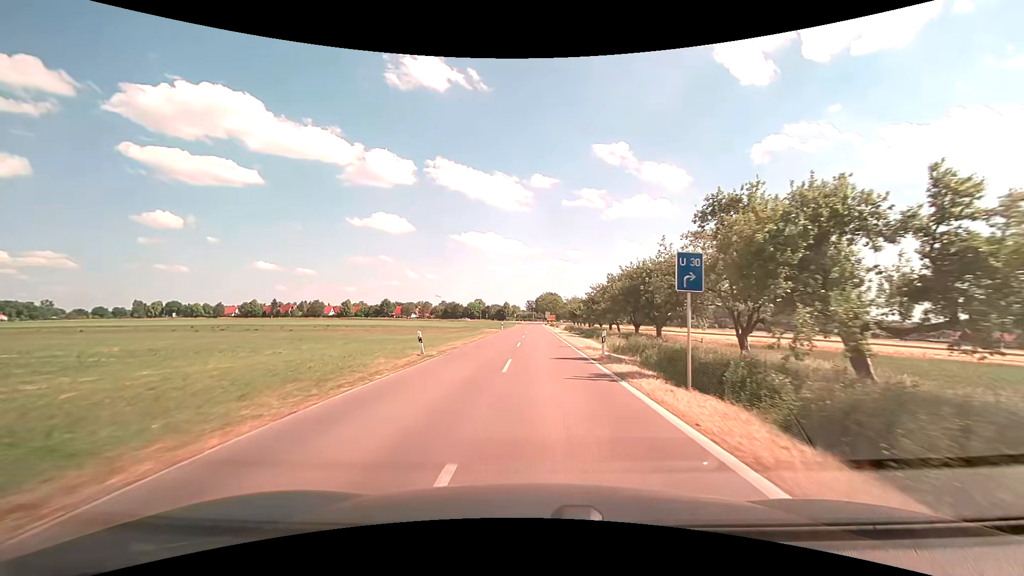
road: tertiary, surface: asphalt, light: Day
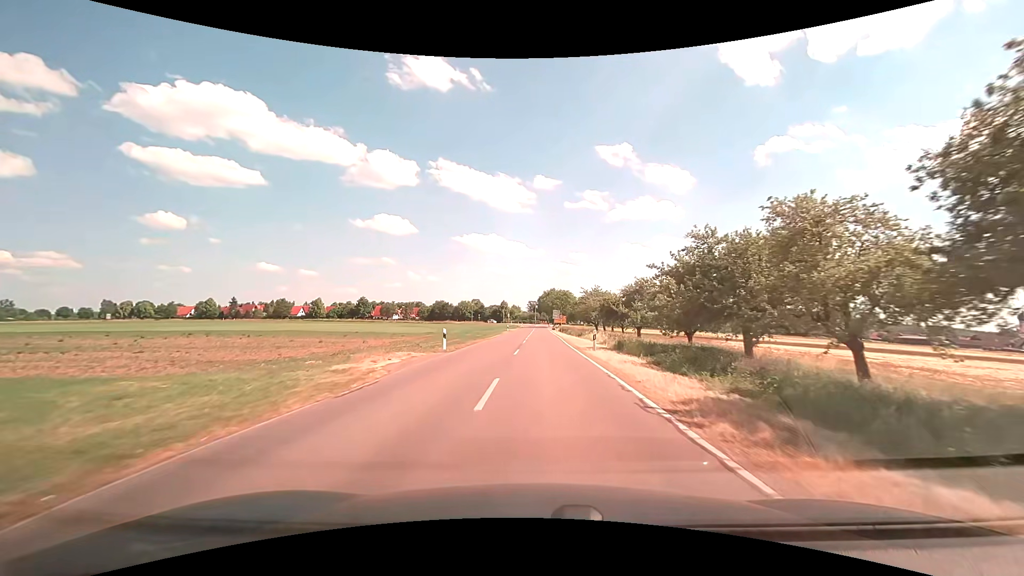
(0.0, +44.2) m; 0°
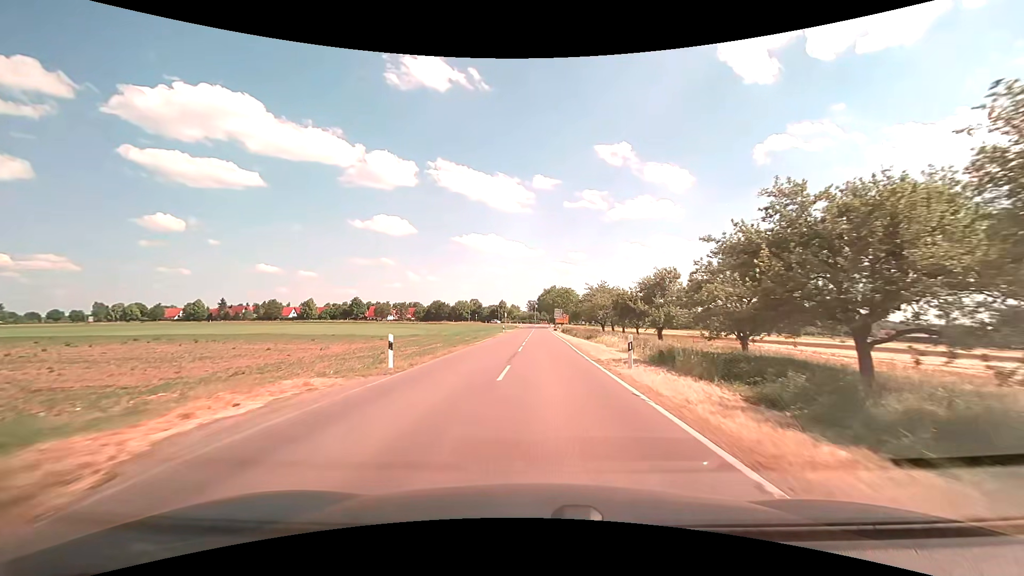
(0.0, +8.9) m; 0°
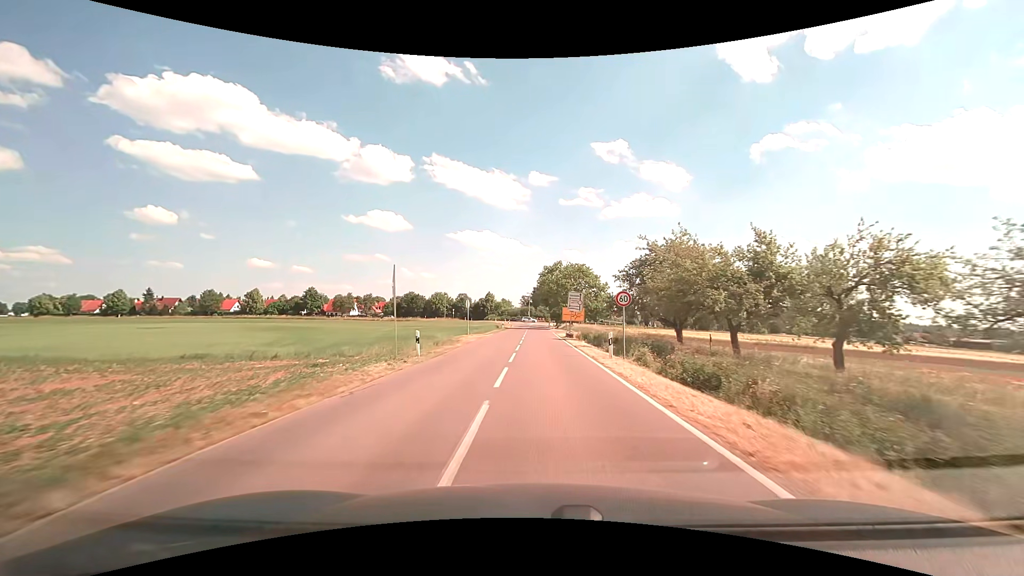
(+0.1, +43.8) m; +1°
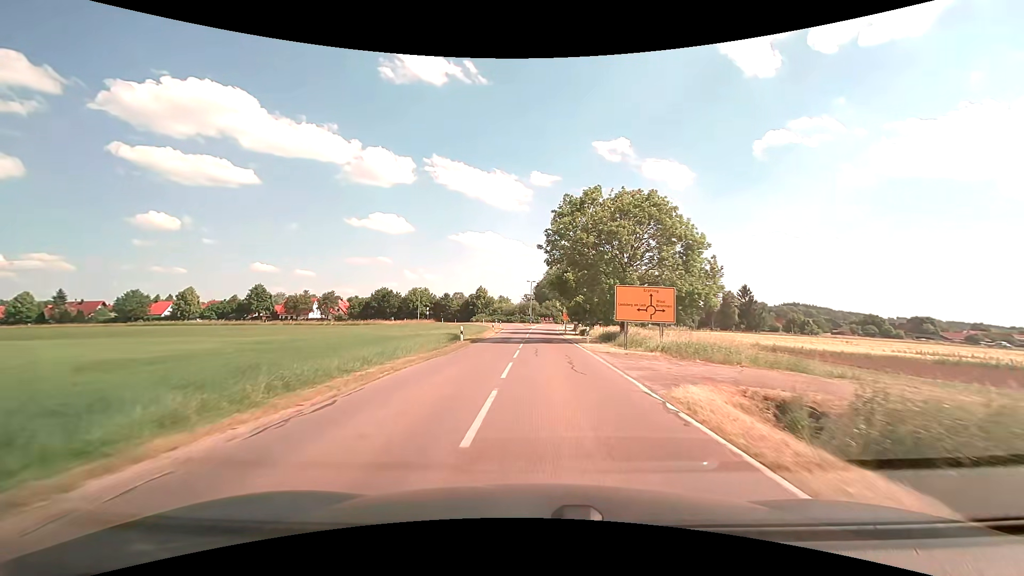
(-0.1, +40.8) m; 0°
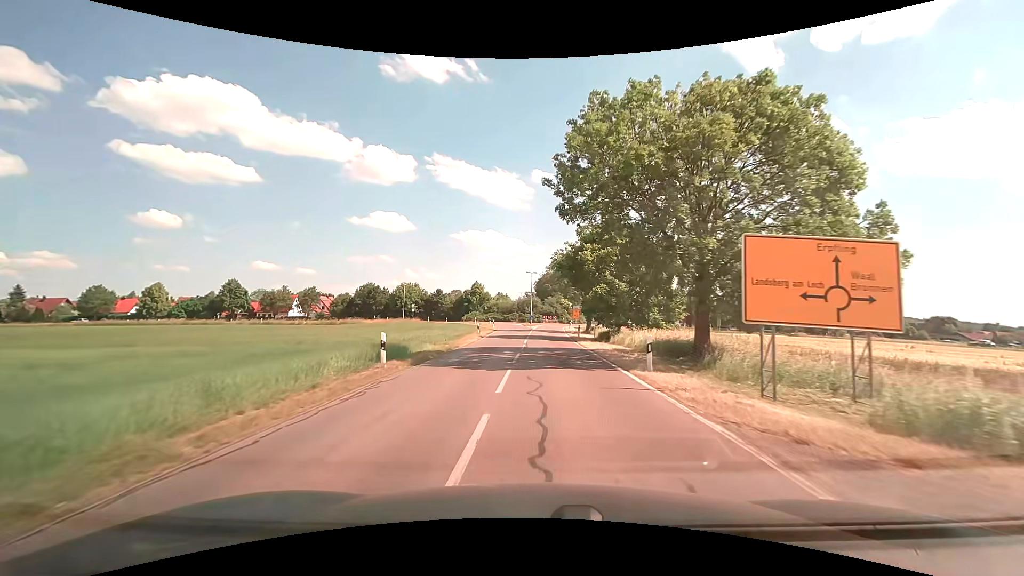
(0.0, +14.4) m; 0°
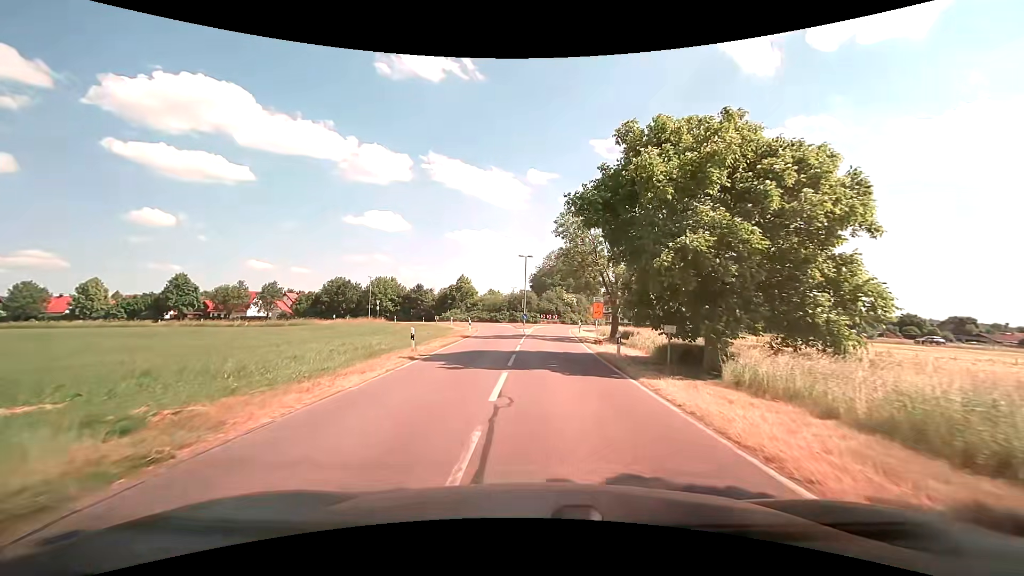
(+0.1, +18.9) m; +1°
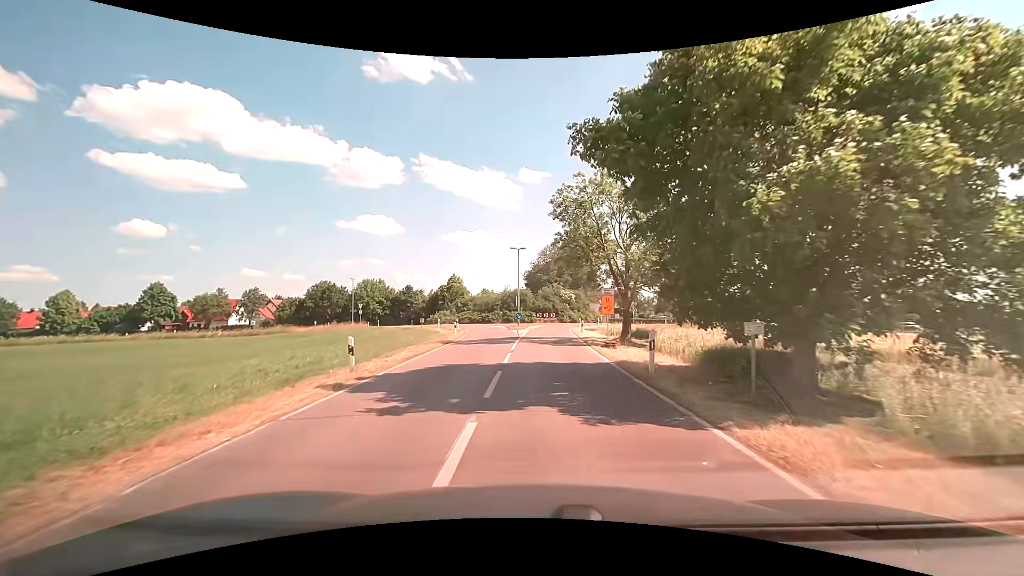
(0.0, +5.7) m; 0°
(0, +10) (0, +20) (0, +30) (+1, +40) (+2, +50) (+6, +59) (+11, +68) (+14, +77) (+10, +86) (+4, +94) m
